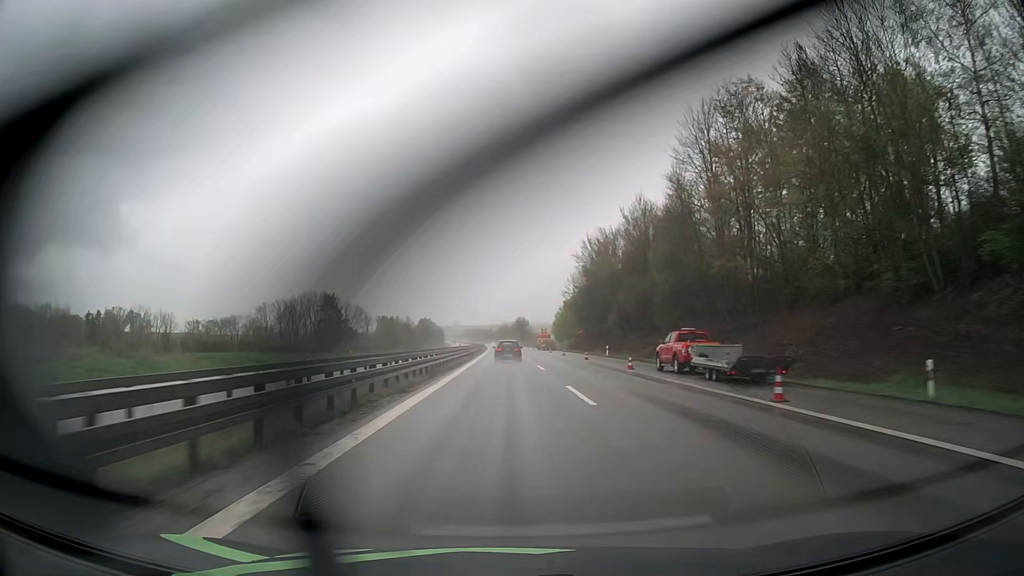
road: motorway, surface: asphalt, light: Day
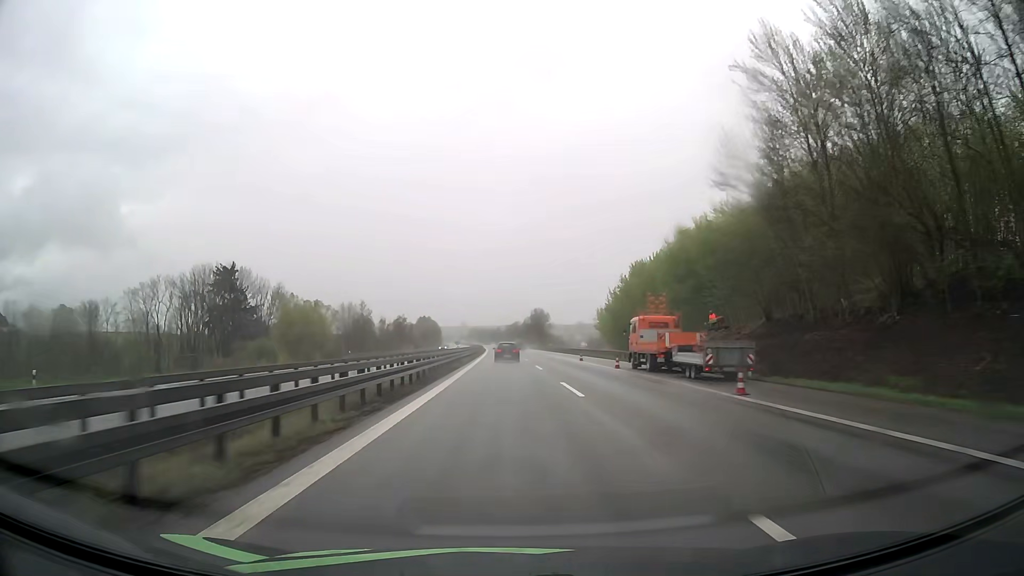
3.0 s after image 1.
(-0.7, +87.7) m; -1°
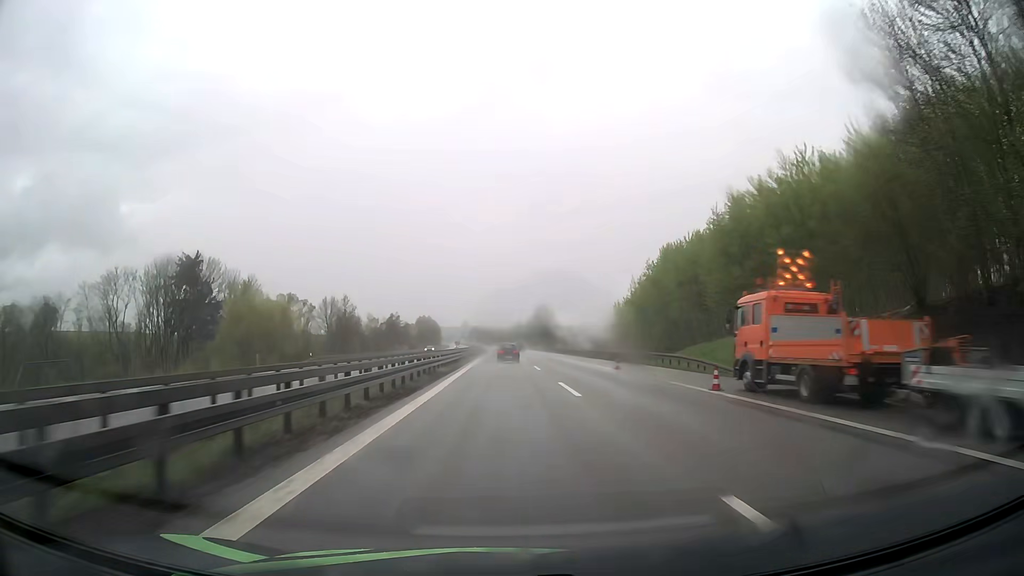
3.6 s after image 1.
(0.0, +17.5) m; 0°
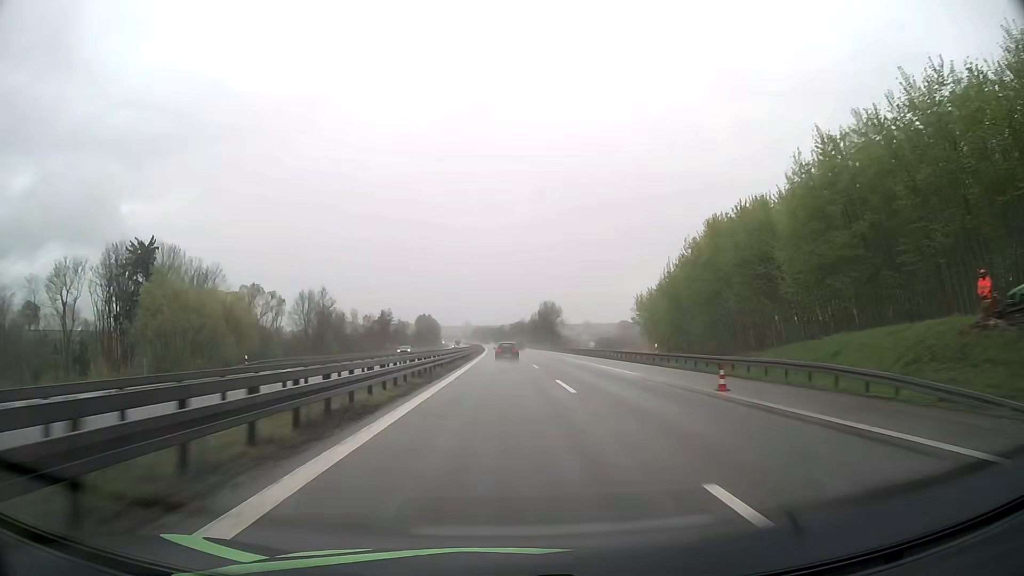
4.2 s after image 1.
(0.0, +17.5) m; 0°
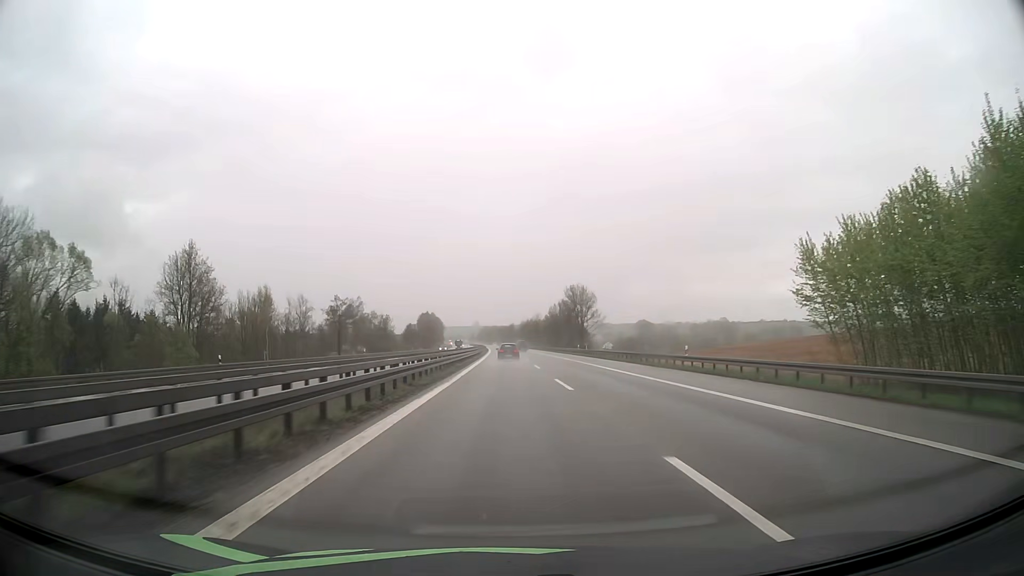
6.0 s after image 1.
(-0.4, +52.9) m; -1°
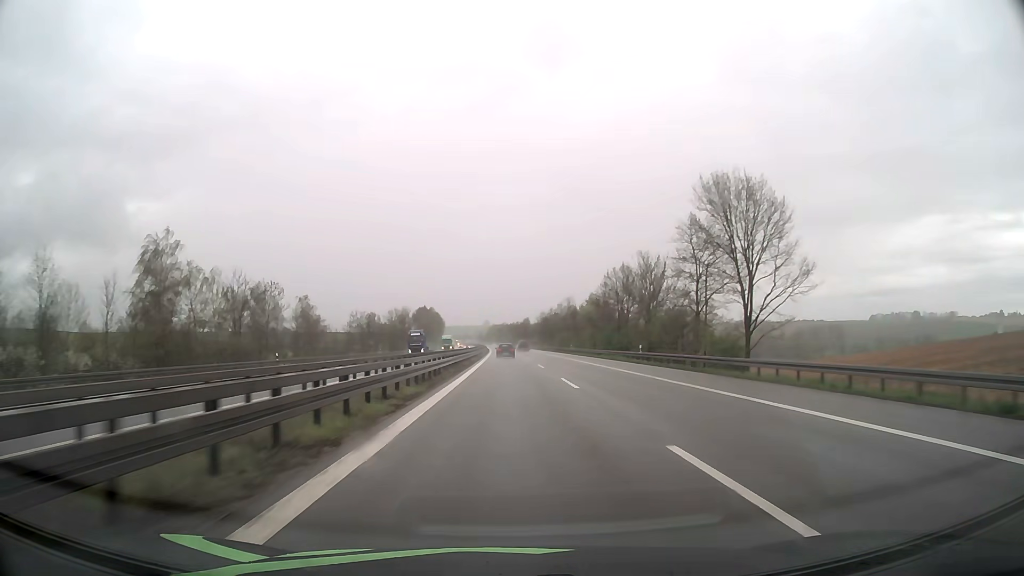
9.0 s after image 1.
(-0.8, +89.8) m; -1°
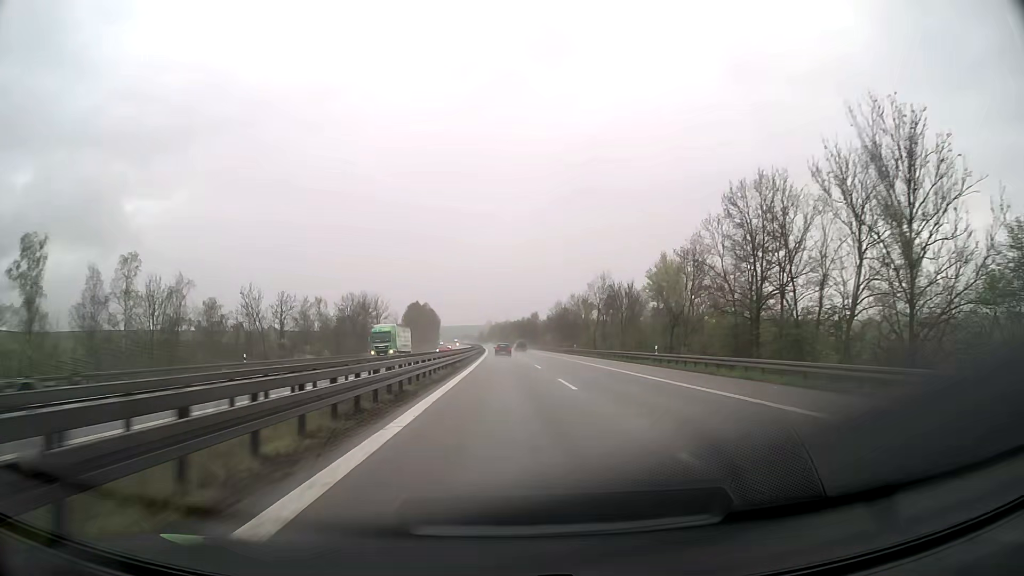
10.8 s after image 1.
(-0.2, +55.1) m; 0°
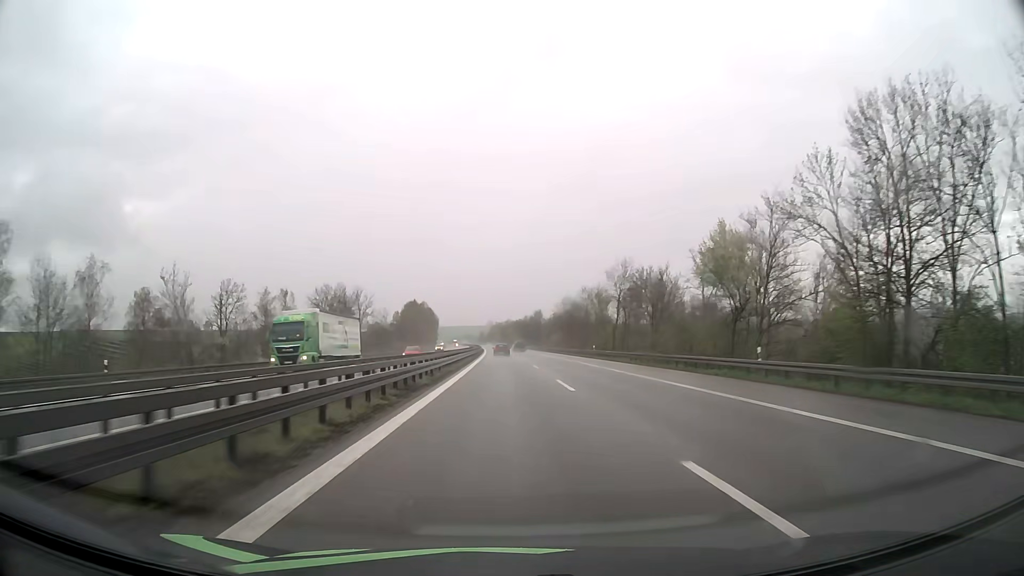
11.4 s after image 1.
(0.0, +18.7) m; 0°
(0, +10) (0, +20) (0, +30) (0, +40) (0, +50) (0, +60) (-1, +70) (-1, +80) (-1, +90) (-1, +100) m
